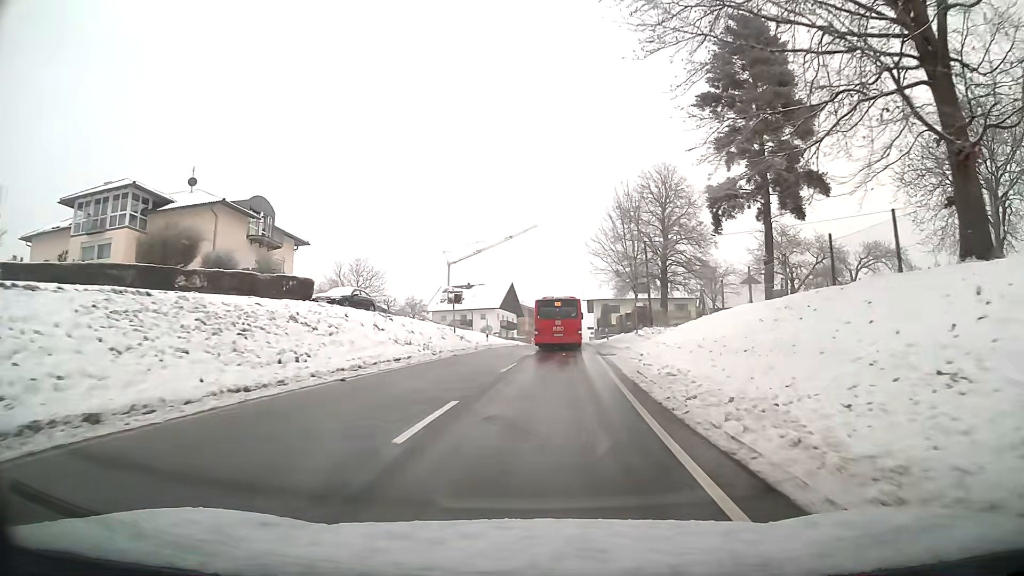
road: tertiary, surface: asphalt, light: Day
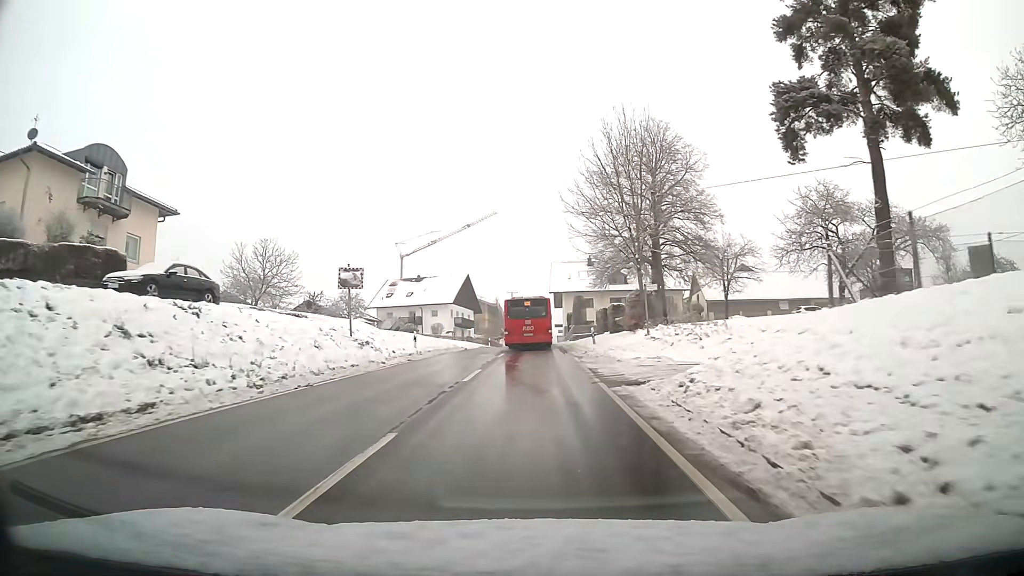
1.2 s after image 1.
(+0.4, +15.5) m; +2°
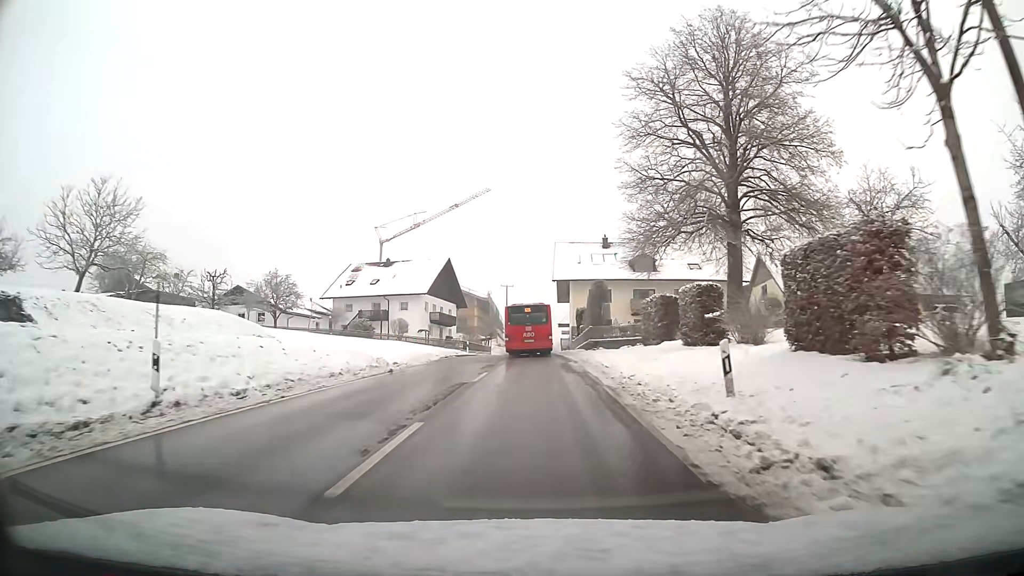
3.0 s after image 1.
(+0.1, +22.5) m; 0°
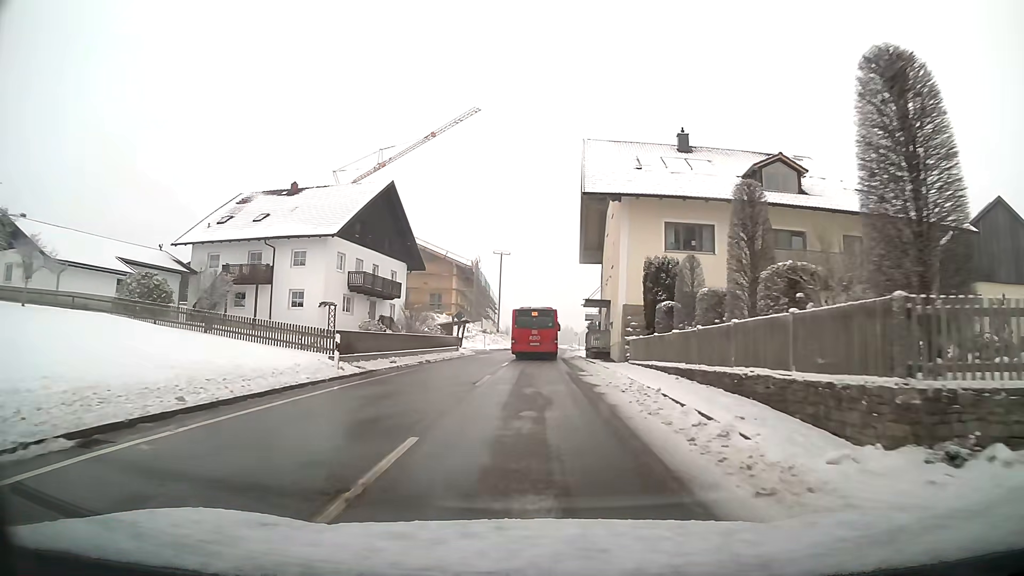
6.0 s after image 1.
(0.0, +37.2) m; 0°
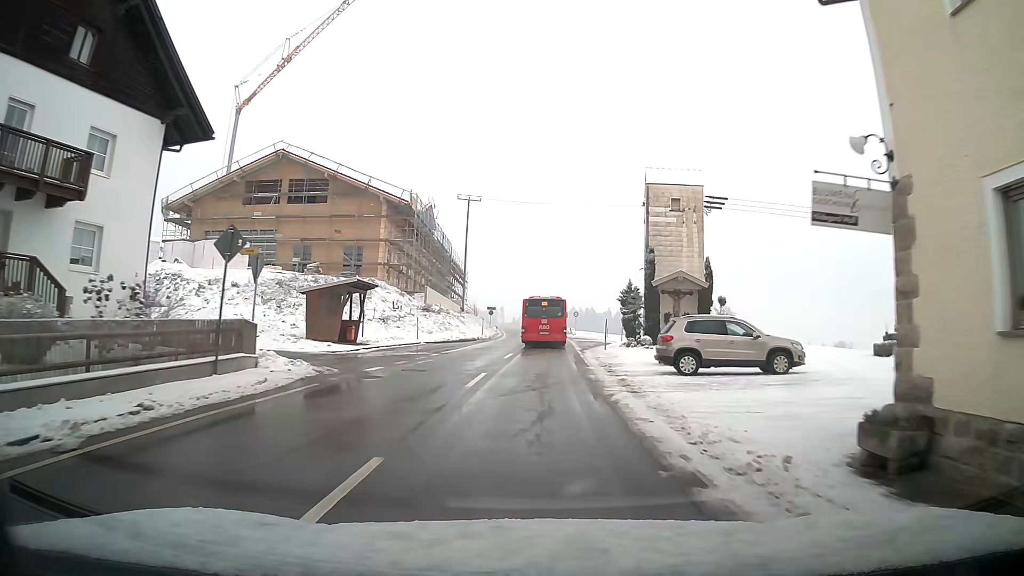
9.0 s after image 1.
(+0.2, +37.4) m; +1°
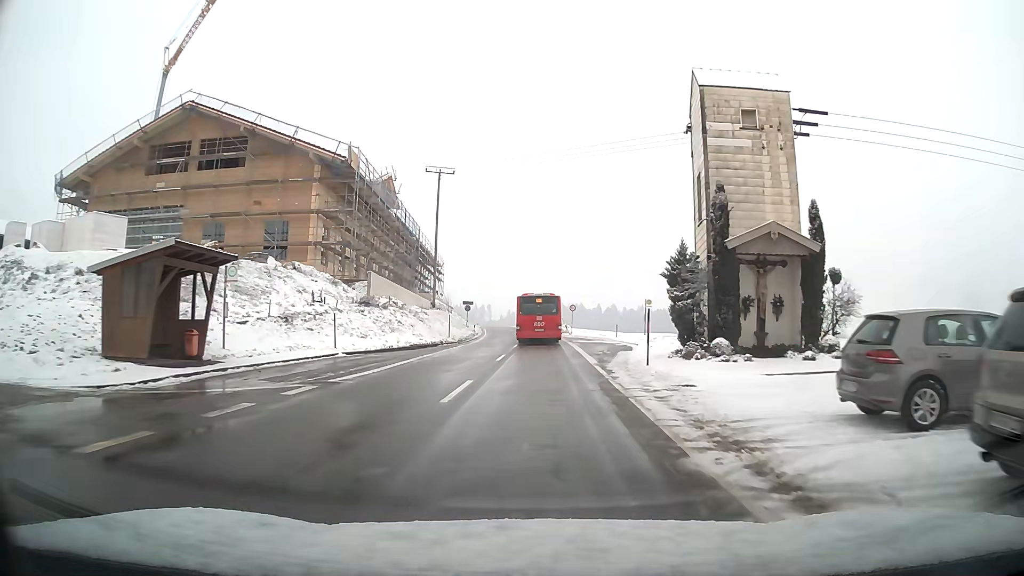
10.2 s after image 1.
(+0.2, +15.4) m; +2°
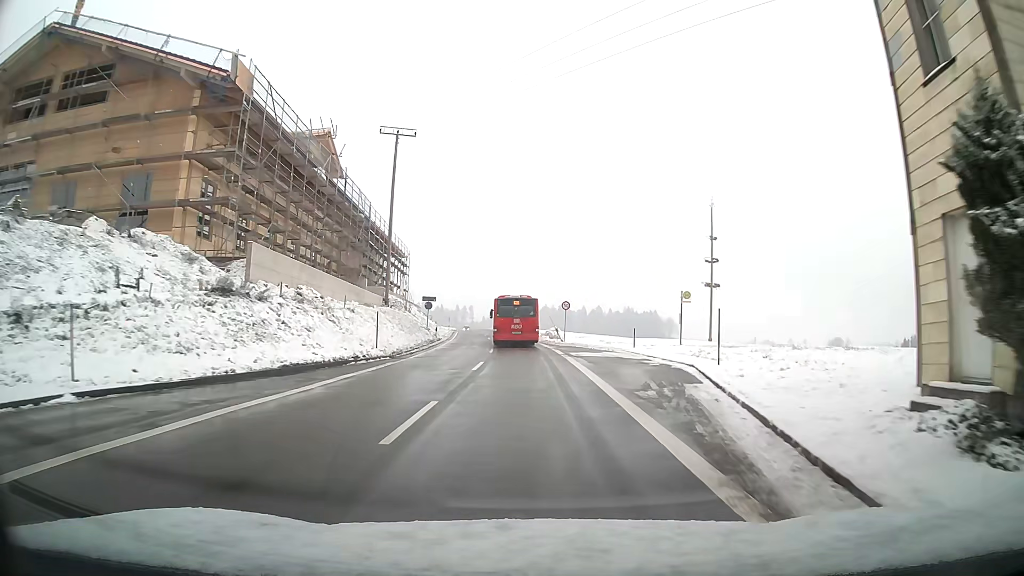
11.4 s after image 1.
(+0.2, +15.6) m; +1°
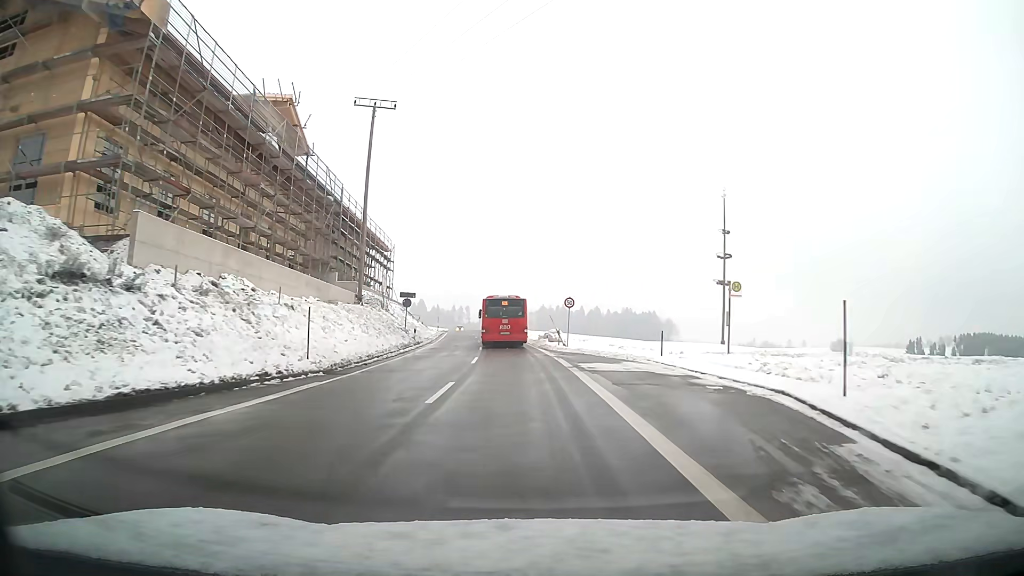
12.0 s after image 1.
(0.0, +7.9) m; 0°
(0, +10) (0, +20) (-1, +30) (-1, +40) (-2, +50) (-3, +60) (-4, +70) (-5, +80) (-6, +90) (-8, +100) m
